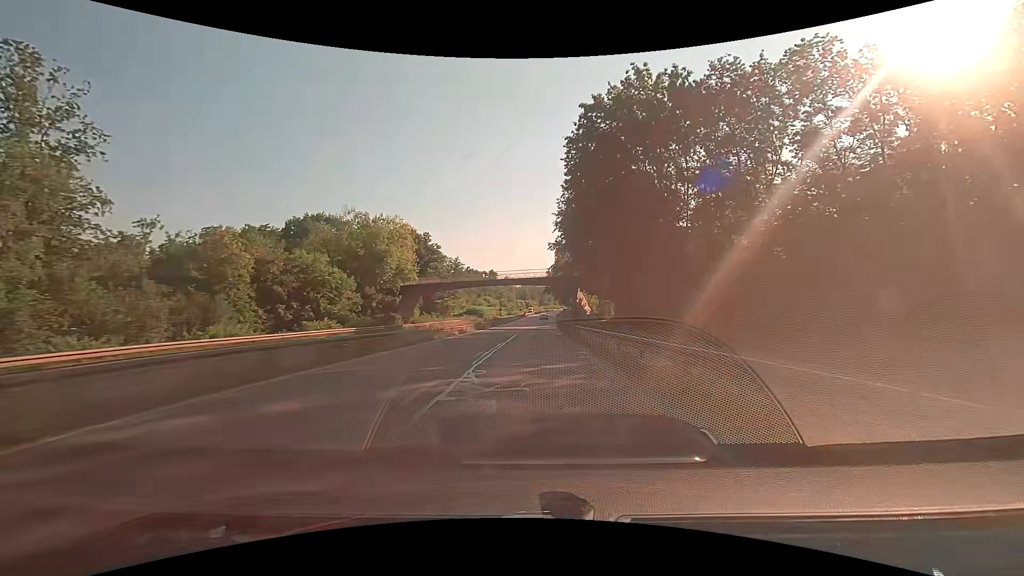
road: trunk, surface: asphalt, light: Day
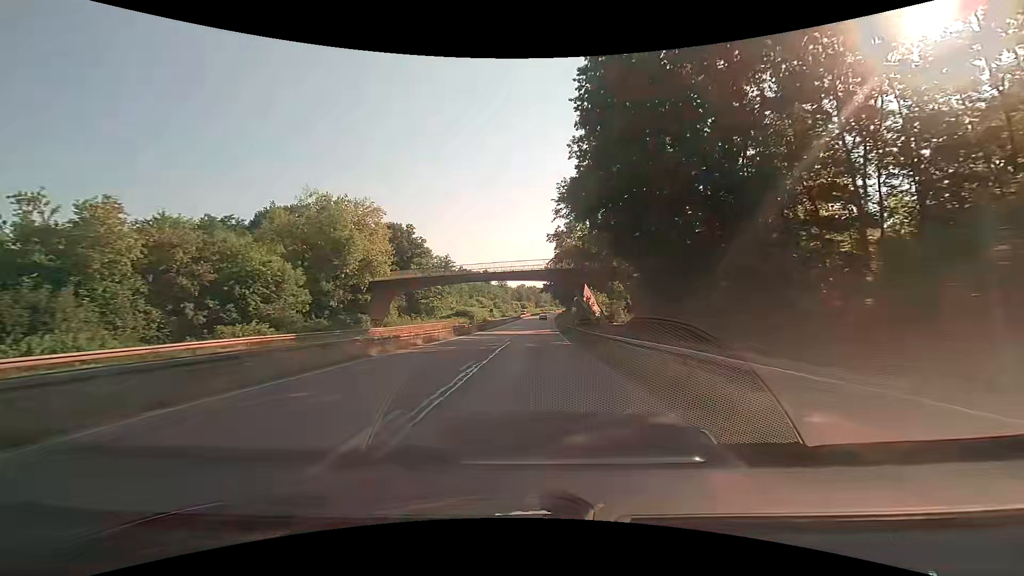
(+0.1, +12.2) m; +1°
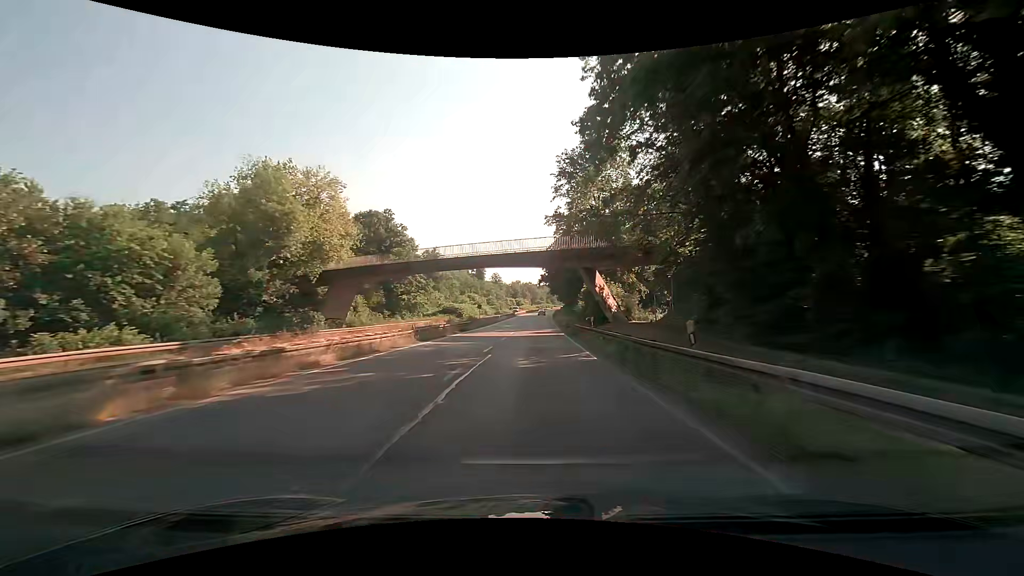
(0.0, +12.3) m; 0°
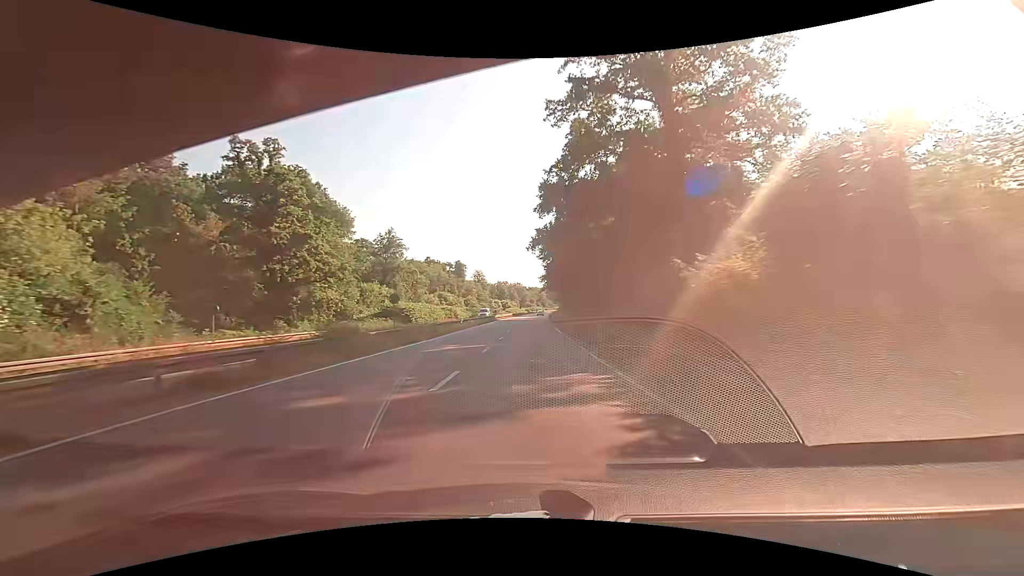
(+0.5, +37.1) m; +1°
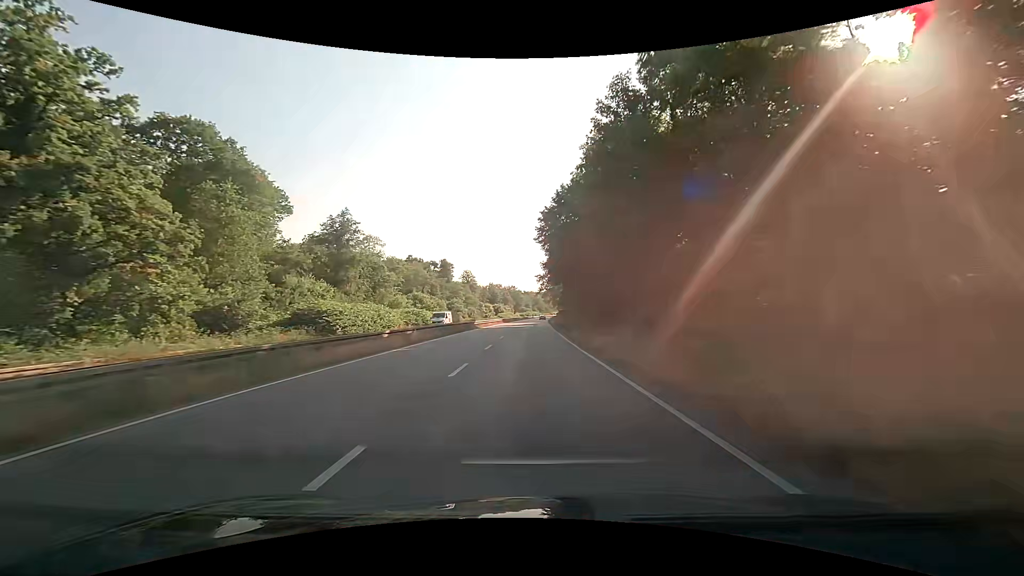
(+0.1, +24.9) m; 0°
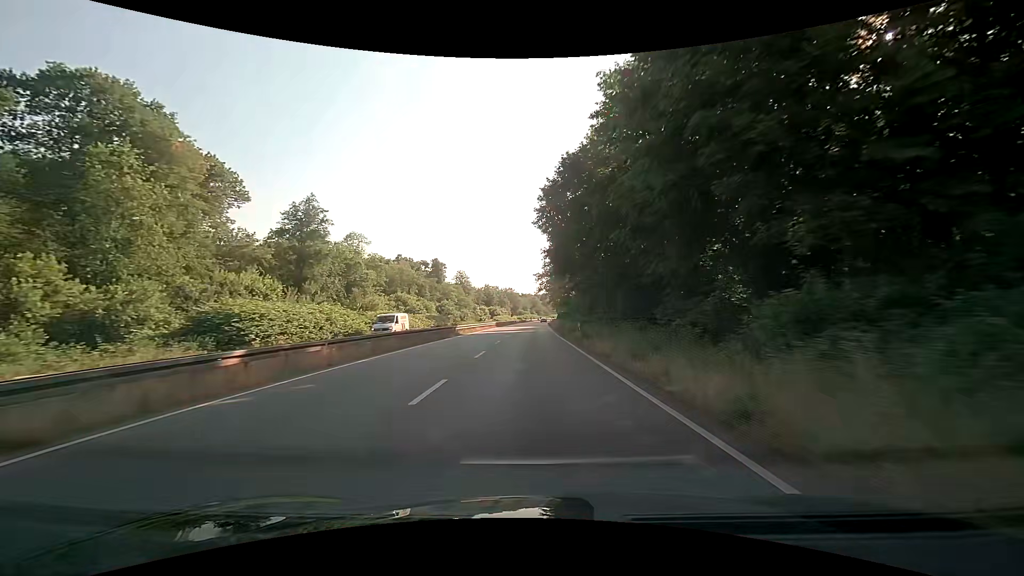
(+0.1, +12.5) m; 0°
